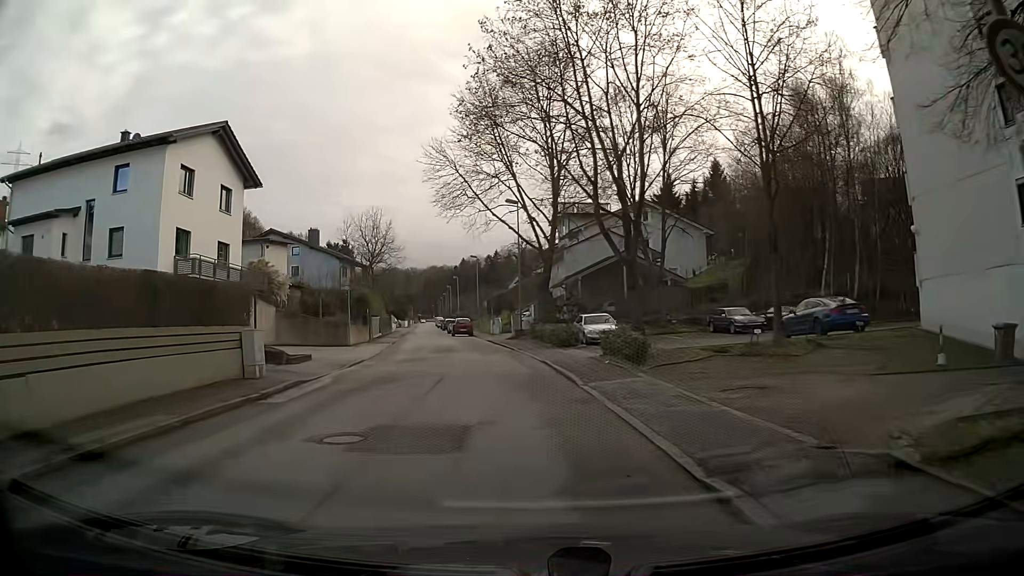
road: residential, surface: asphalt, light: Day
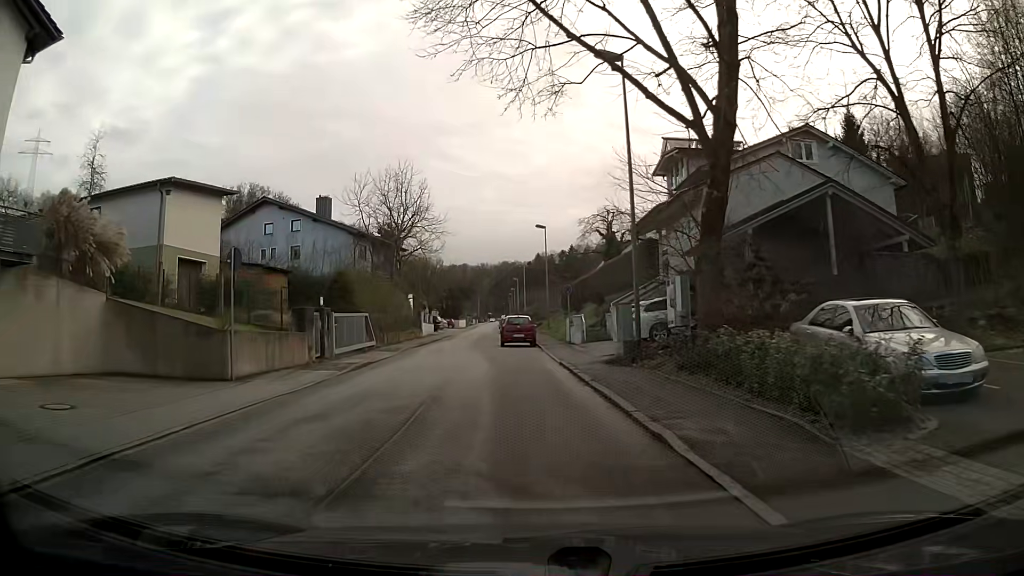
(-1.4, +23.1) m; -7°
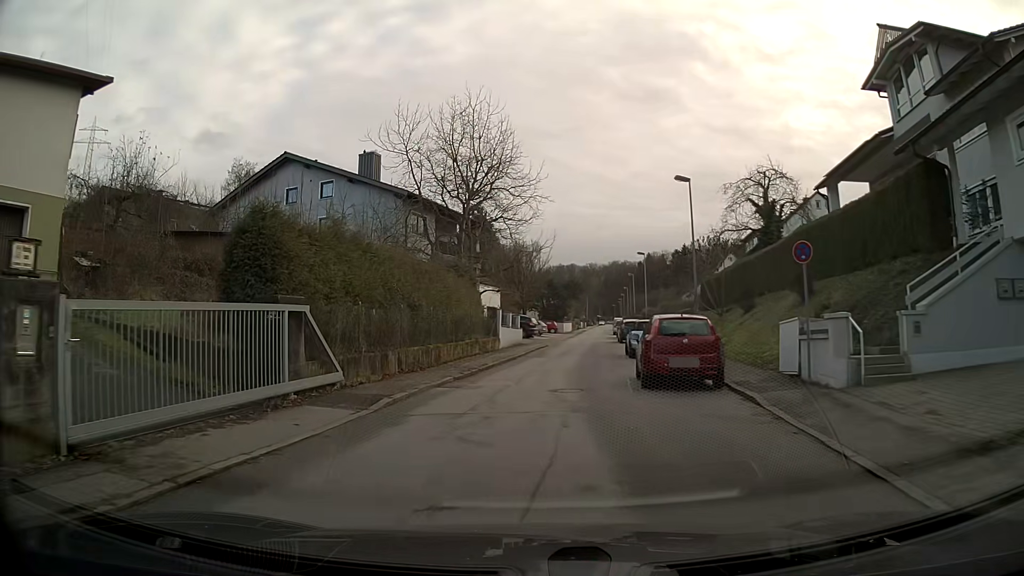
(-1.4, +18.3) m; -9°
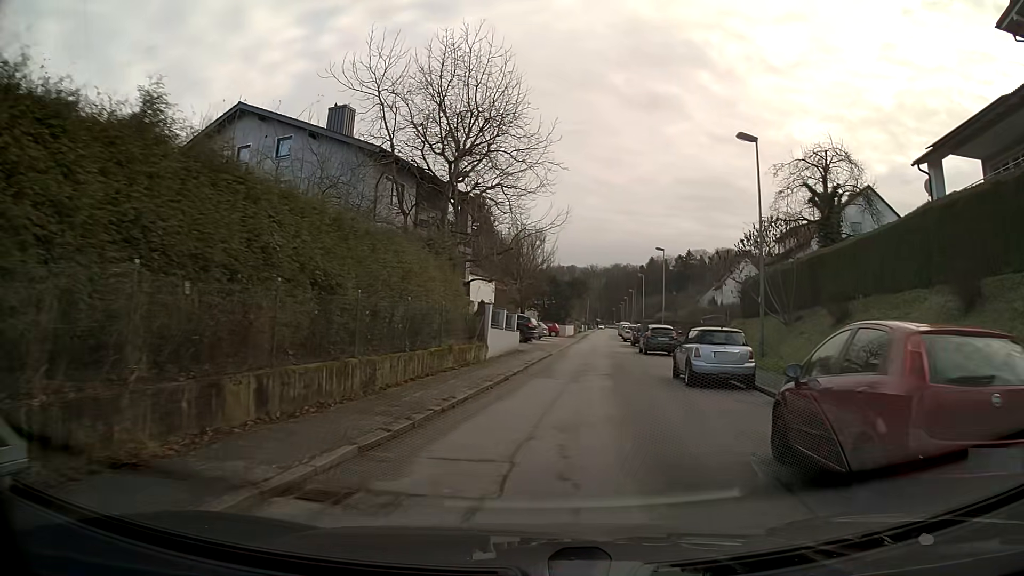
(0.0, +9.2) m; +2°
(0, +10) (+1, +20) (+2, +30) (+3, +40) (+4, +50) (+5, +60) (+6, +70) (+7, +80) (+7, +90) (+9, +100) m
